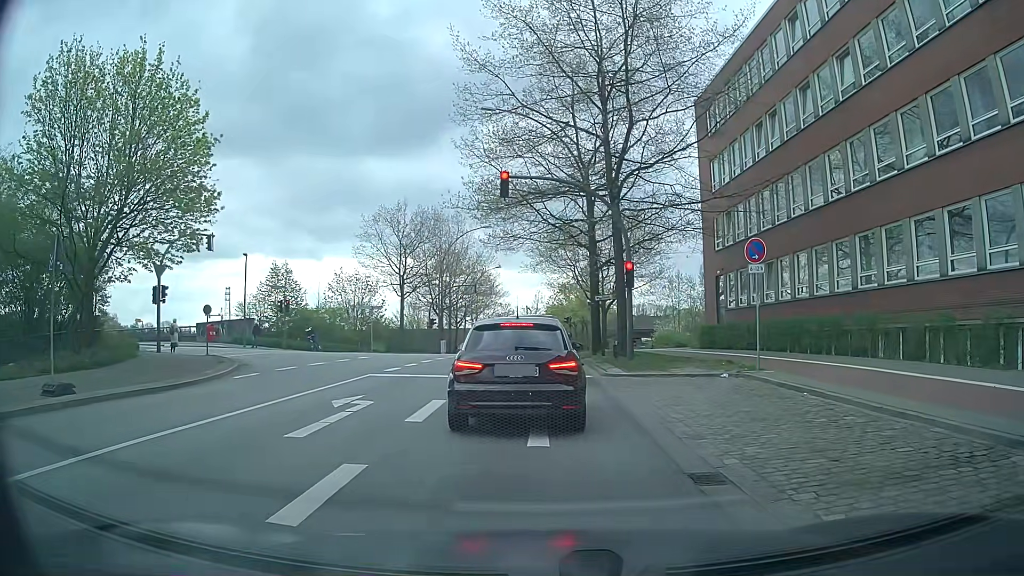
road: secondary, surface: asphalt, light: Day
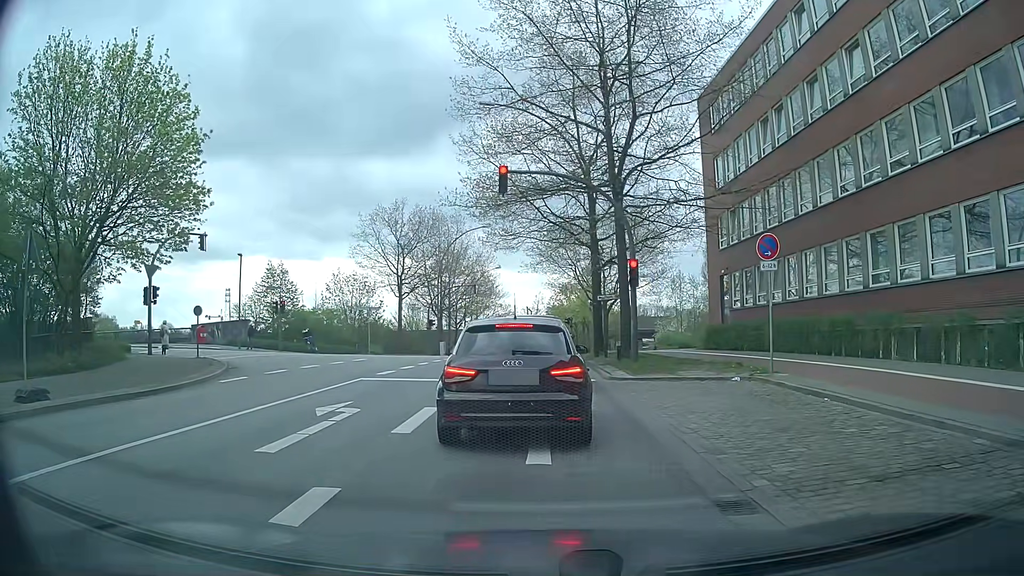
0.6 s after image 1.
(0.0, +0.9) m; -1°
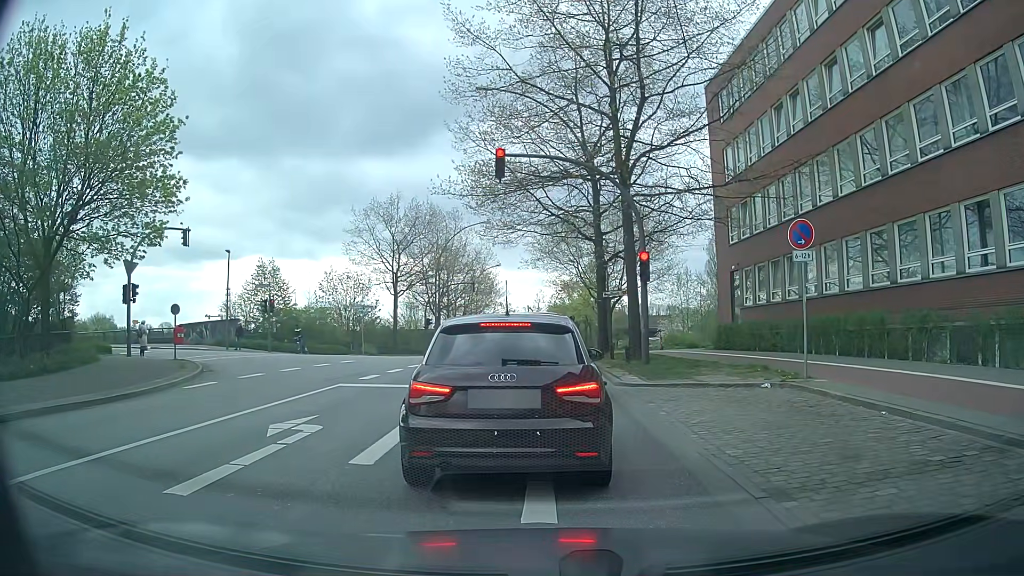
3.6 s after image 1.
(0.0, +1.9) m; 0°
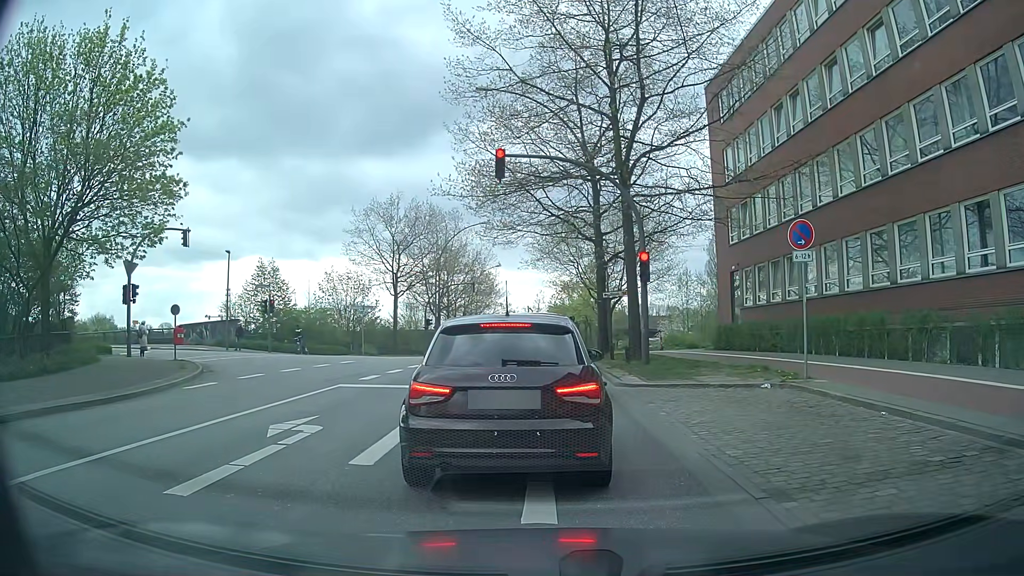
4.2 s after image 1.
(0.0, 0.0) m; 0°
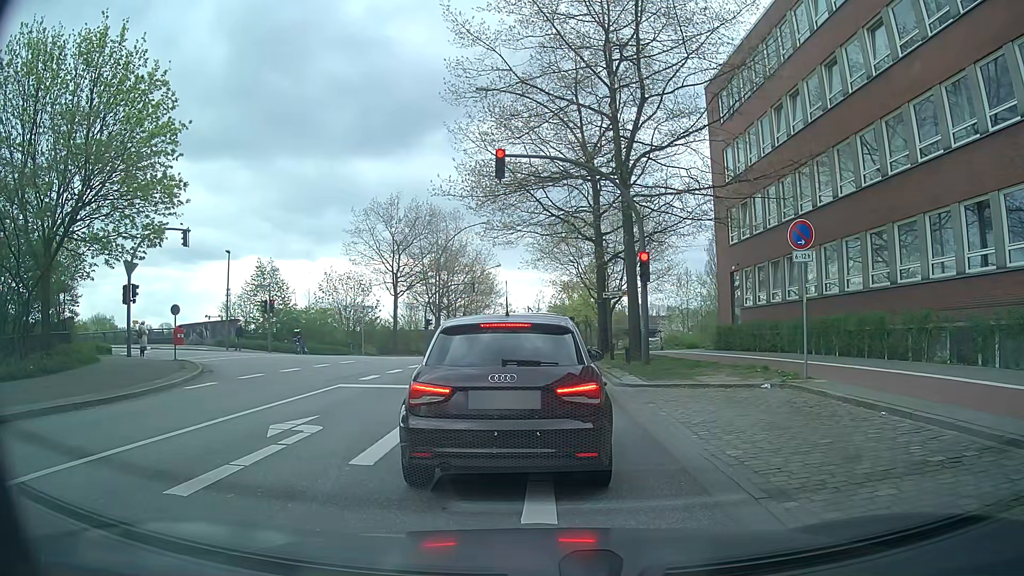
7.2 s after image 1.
(0.0, 0.0) m; 0°
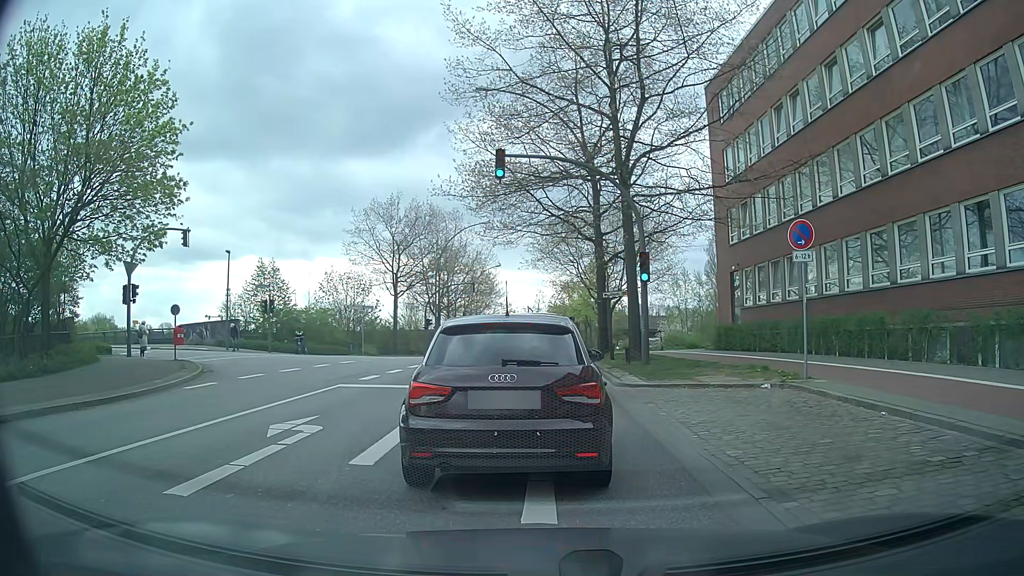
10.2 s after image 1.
(0.0, 0.0) m; 0°
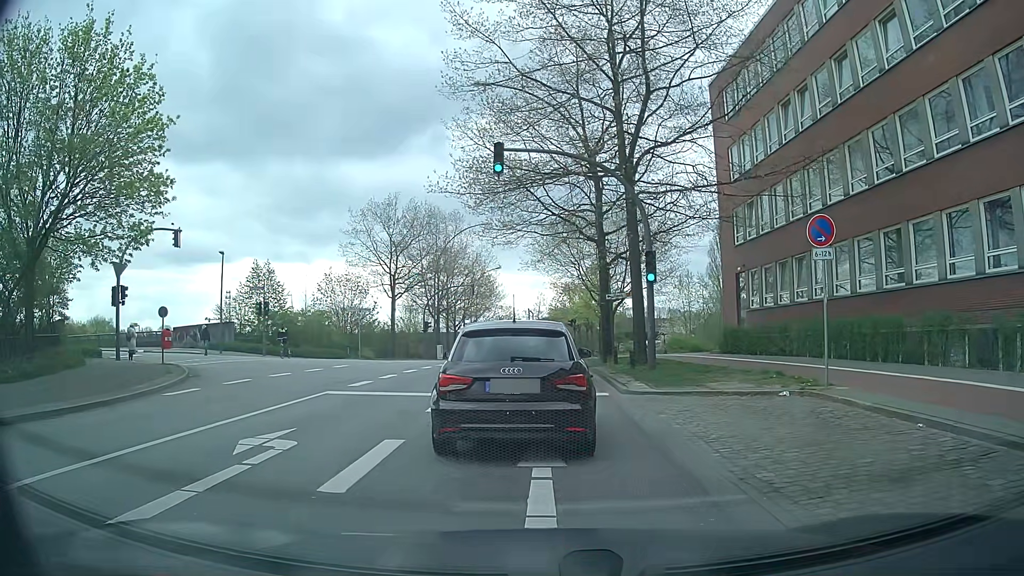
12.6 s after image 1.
(0.0, +1.1) m; -2°
